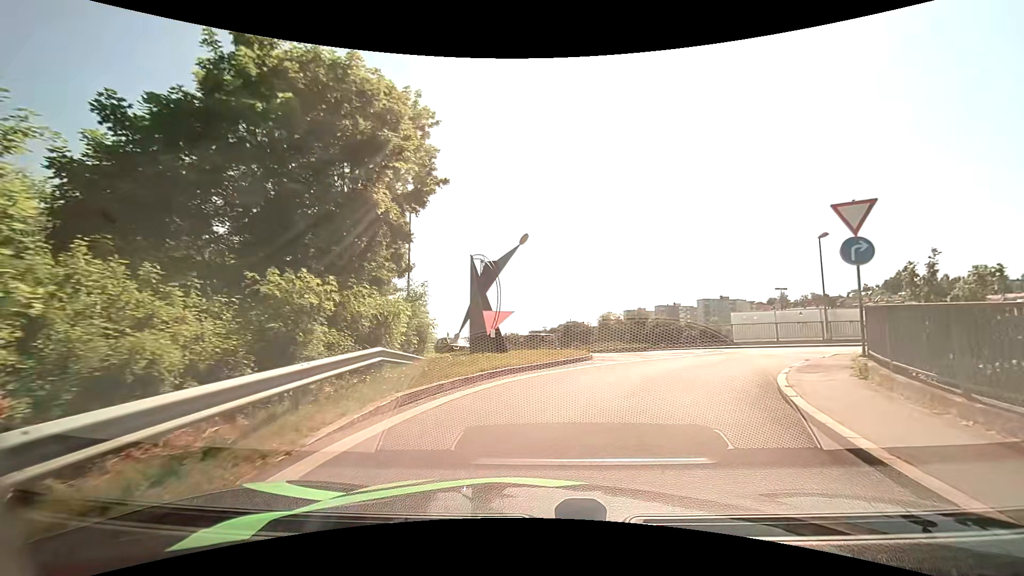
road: unclassified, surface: asphalt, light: Day
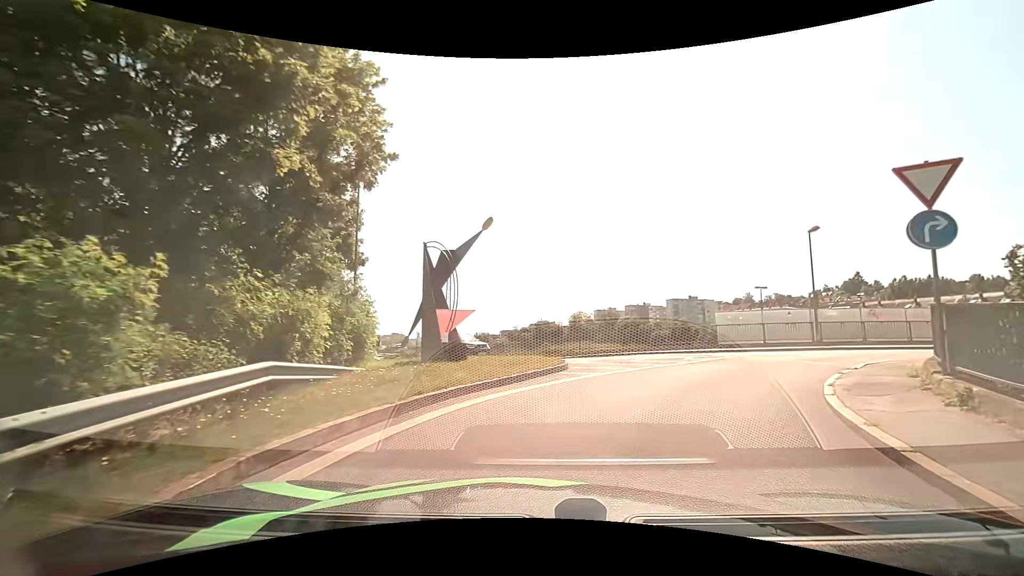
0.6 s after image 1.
(+0.1, +3.1) m; +3°
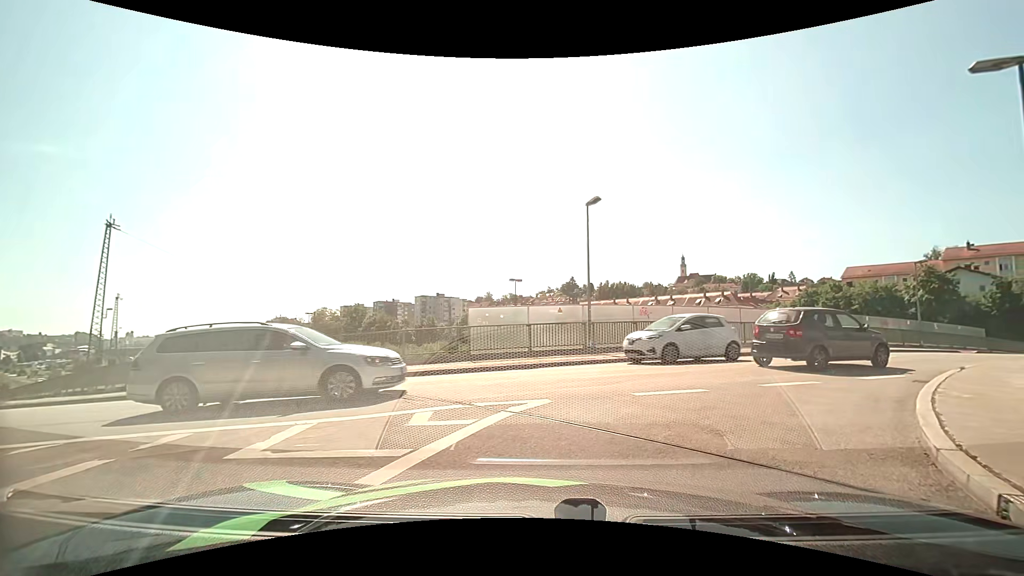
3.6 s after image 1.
(+2.2, +10.5) m; +27°
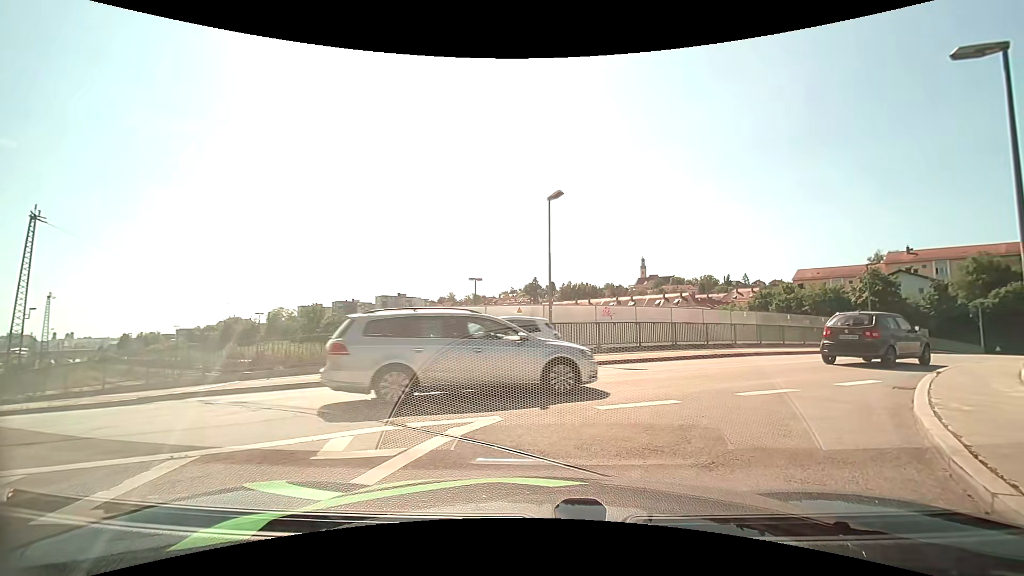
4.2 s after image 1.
(+0.1, +1.3) m; +6°
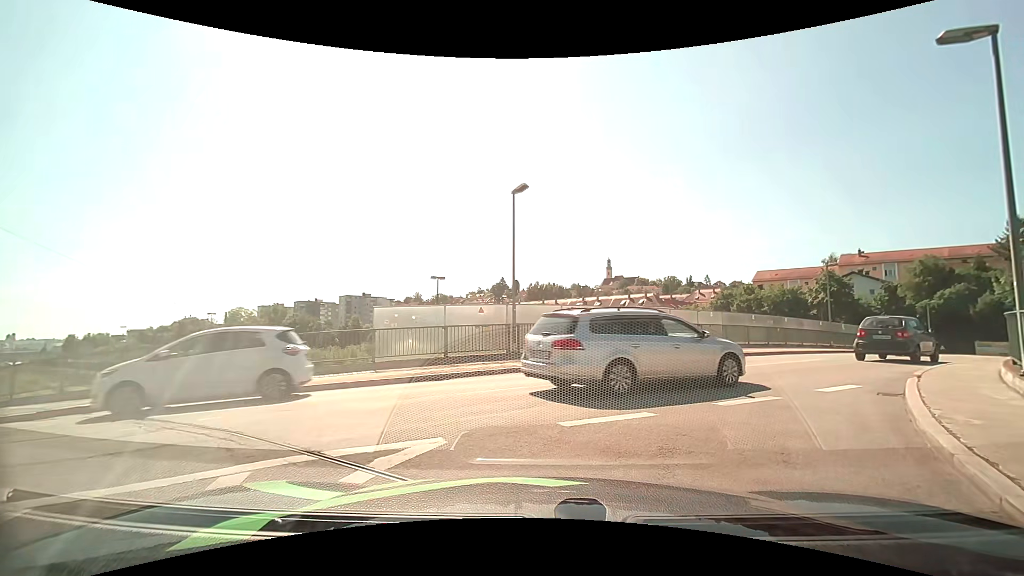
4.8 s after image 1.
(0.0, +1.1) m; +2°
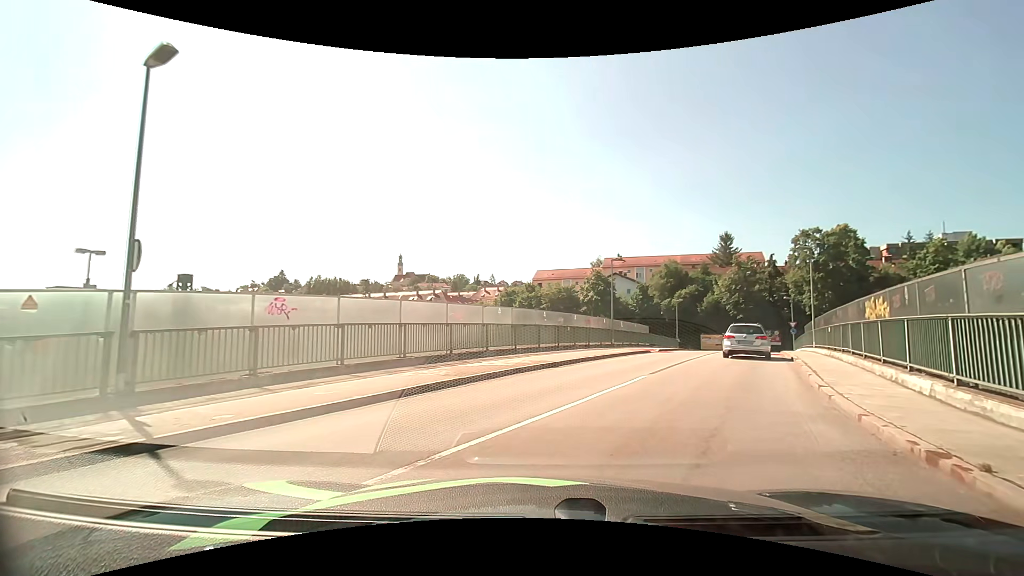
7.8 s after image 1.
(+1.7, +8.3) m; +23°
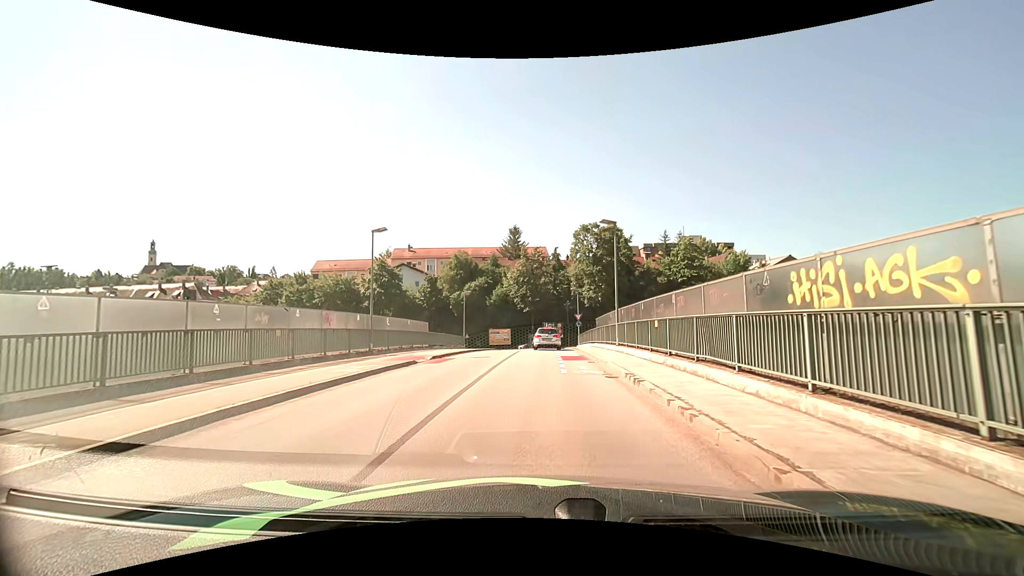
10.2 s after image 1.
(+2.8, +10.2) m; +24°
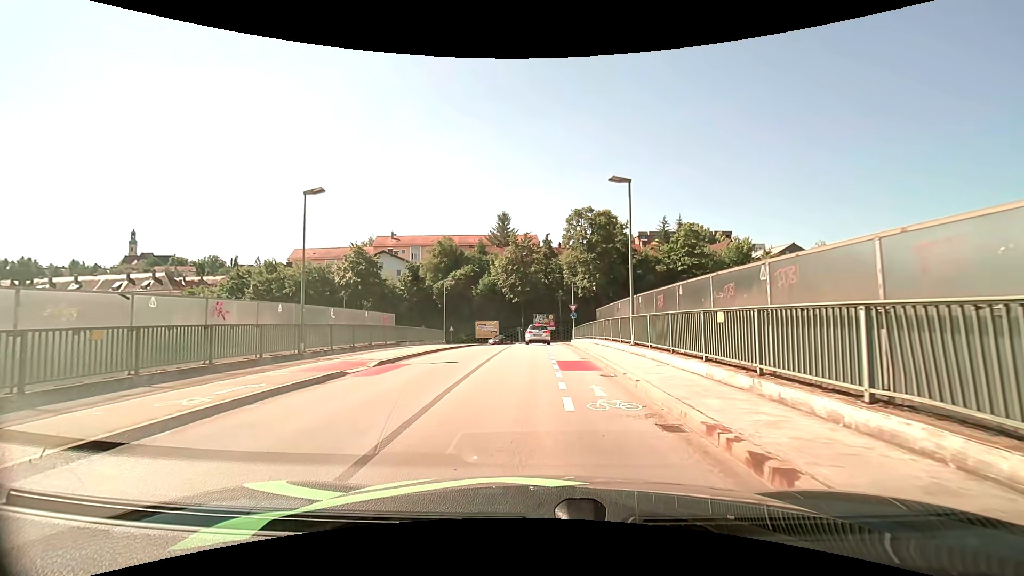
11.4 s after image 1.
(+0.1, +6.4) m; +2°
(0, +10) (0, +20) (0, +30) (0, +40) (0, +50) (+1, +60) (+5, +69) (+13, +74) (+23, +78) (+33, +80) m
